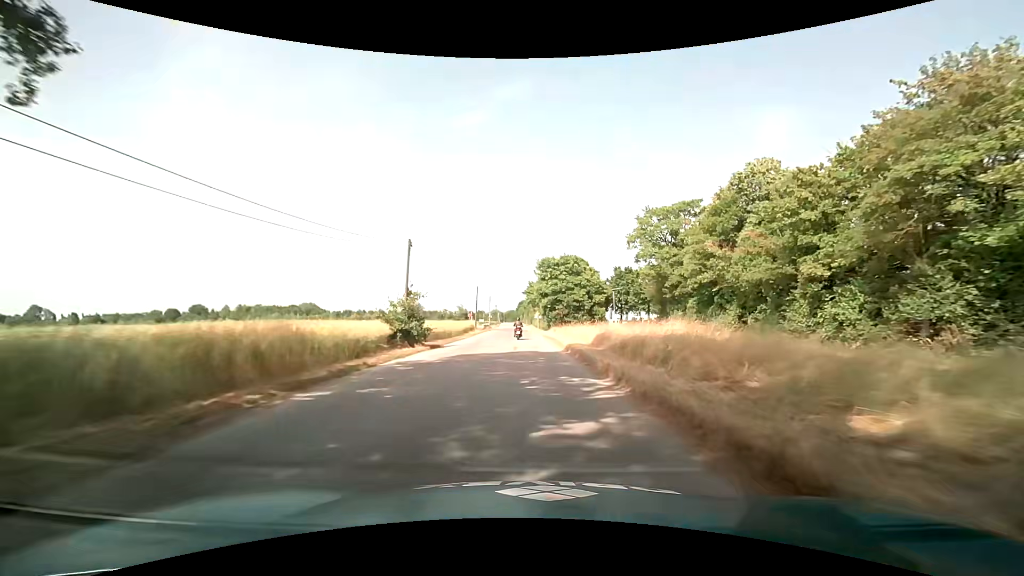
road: tertiary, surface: asphalt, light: Day
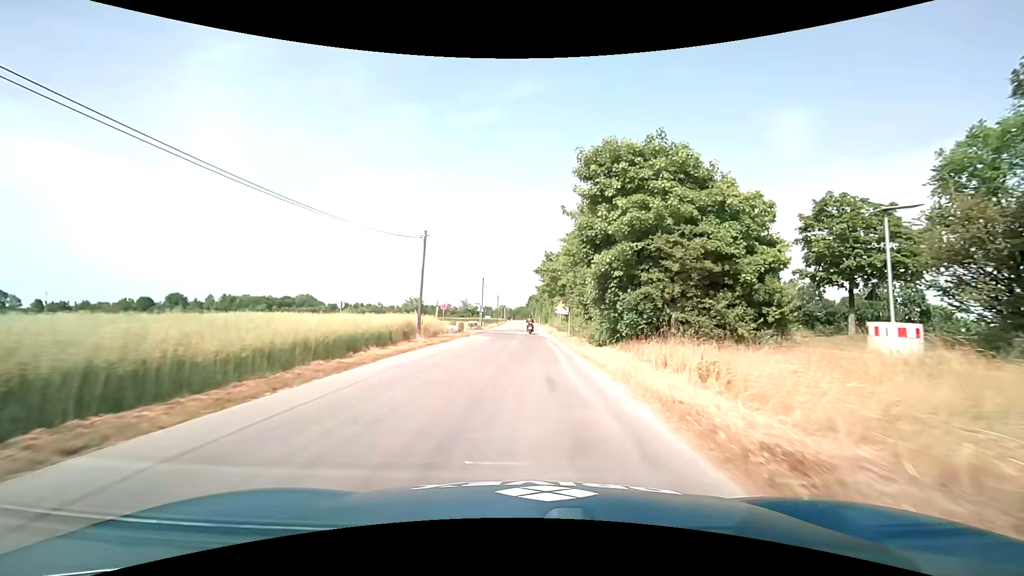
(-0.7, +38.3) m; -2°
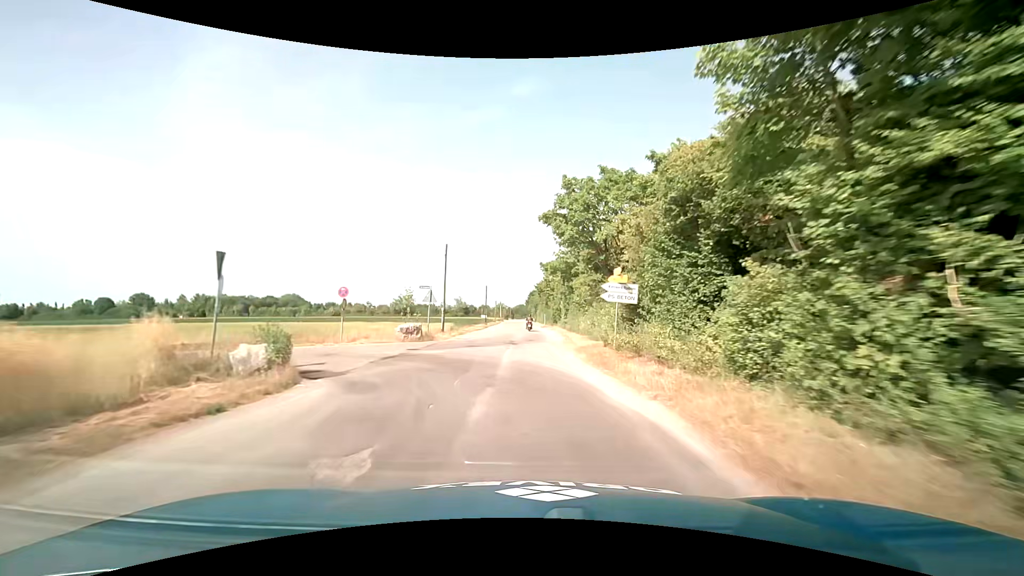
(+0.1, +29.9) m; 0°
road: service
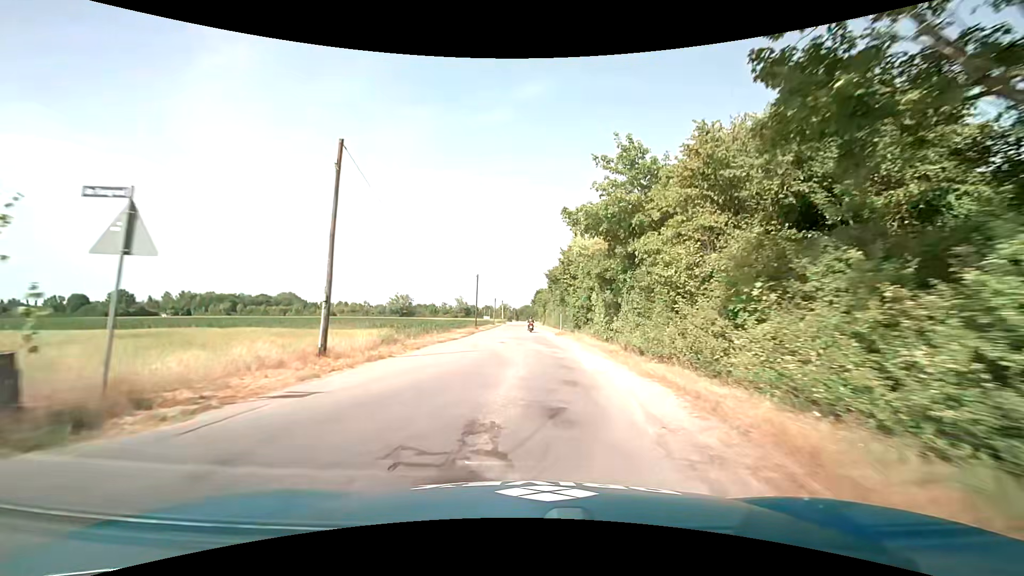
(-0.1, +21.9) m; 0°
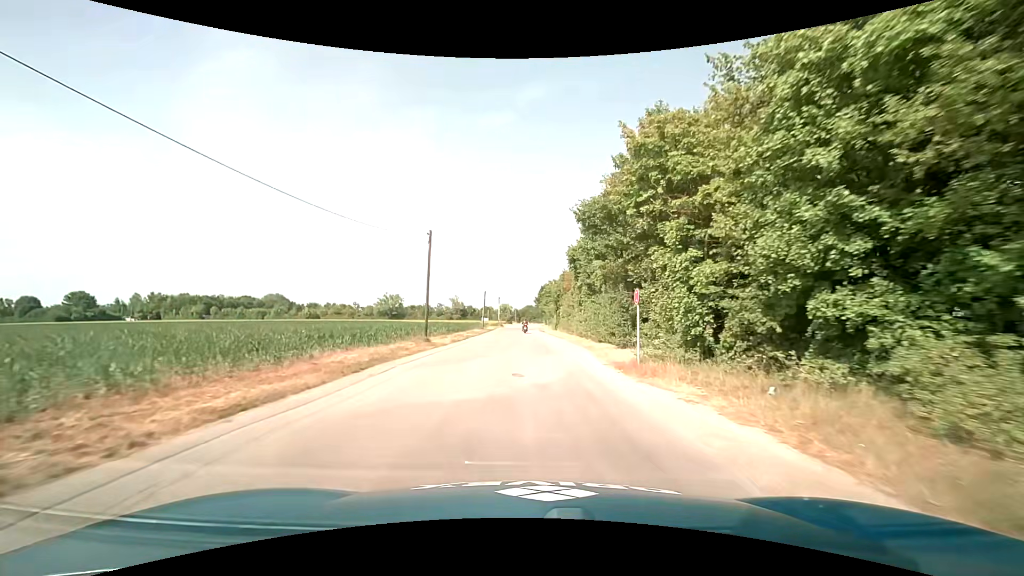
(-0.4, +28.7) m; -1°
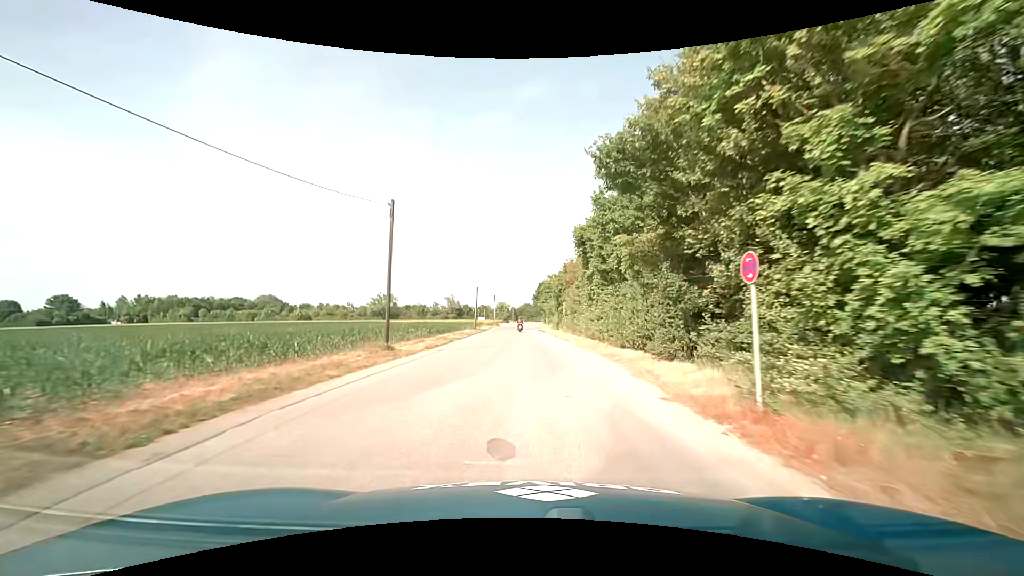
(0.0, +7.1) m; 0°
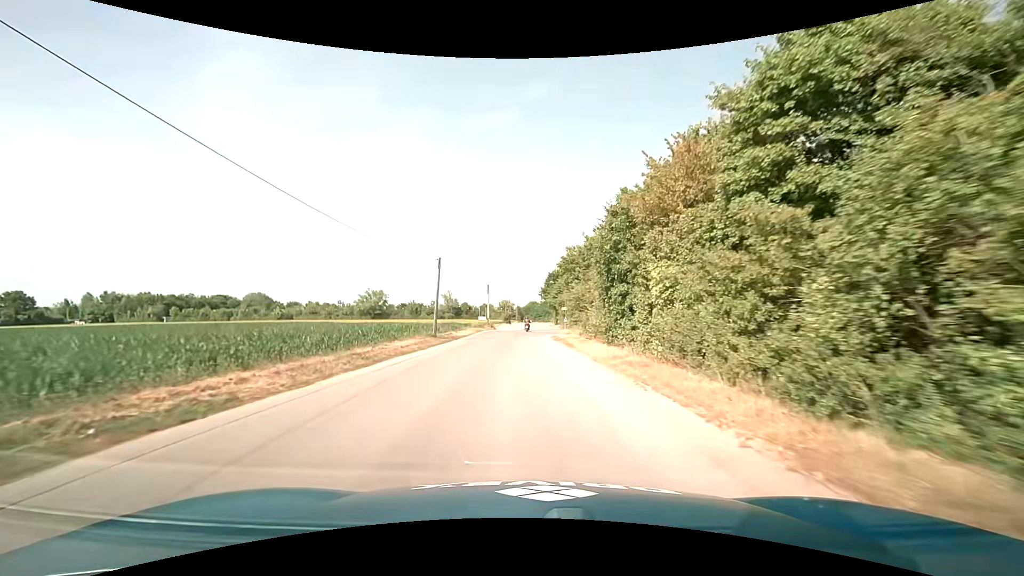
(0.0, +28.8) m; -1°
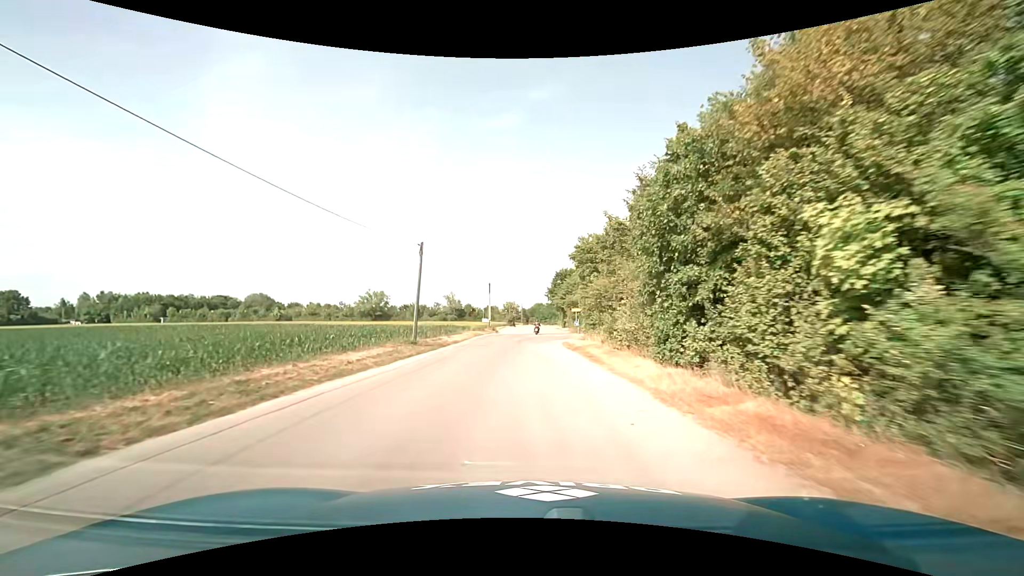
(0.0, +7.2) m; -1°
(0, +10) (0, +20) (0, +30) (0, +40) (+1, +50) (+1, +60) (+2, +70) (+3, +80) (+3, +90) (+3, +100) m
